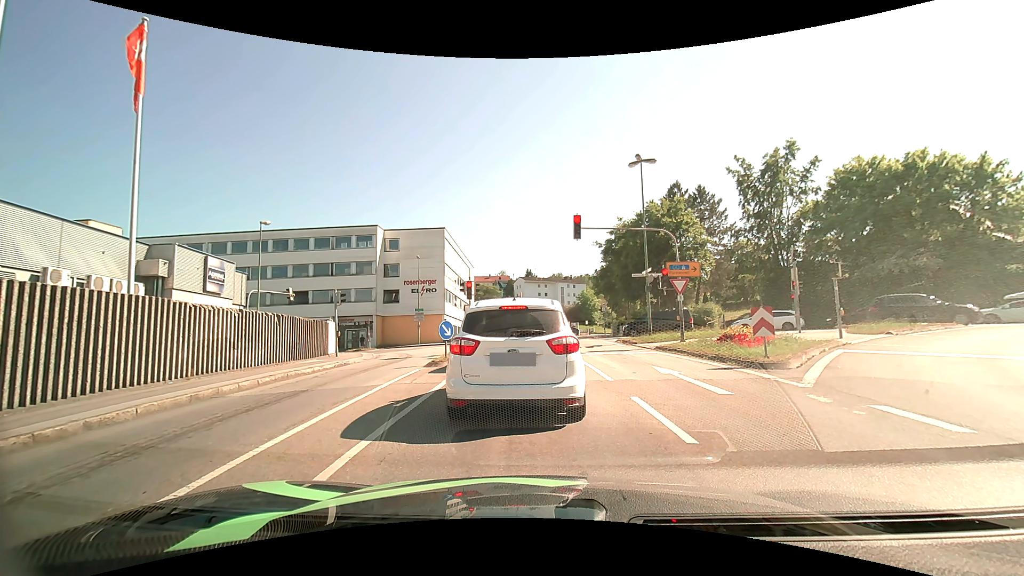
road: tertiary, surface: asphalt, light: Day
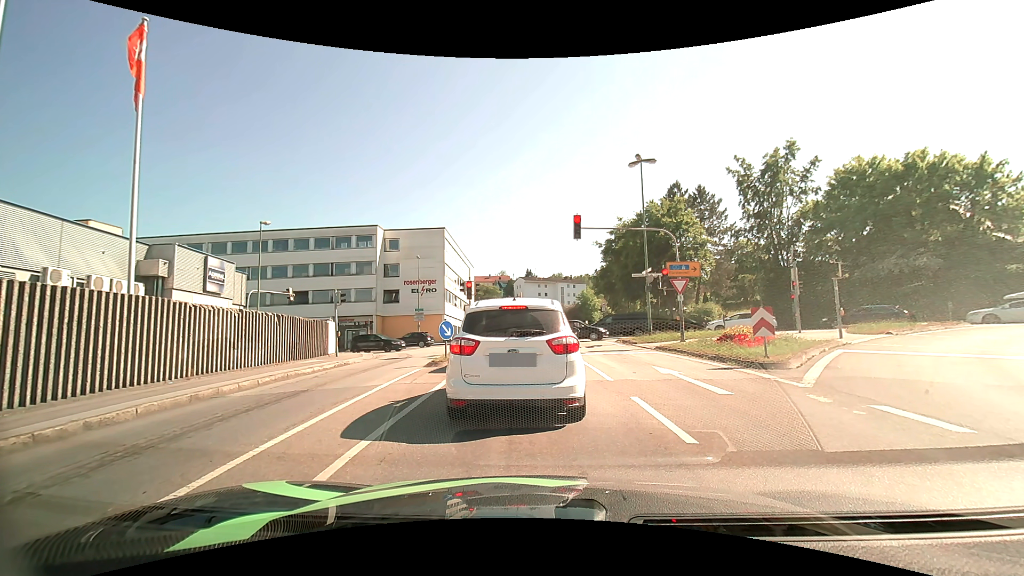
(0.0, 0.0) m; 0°
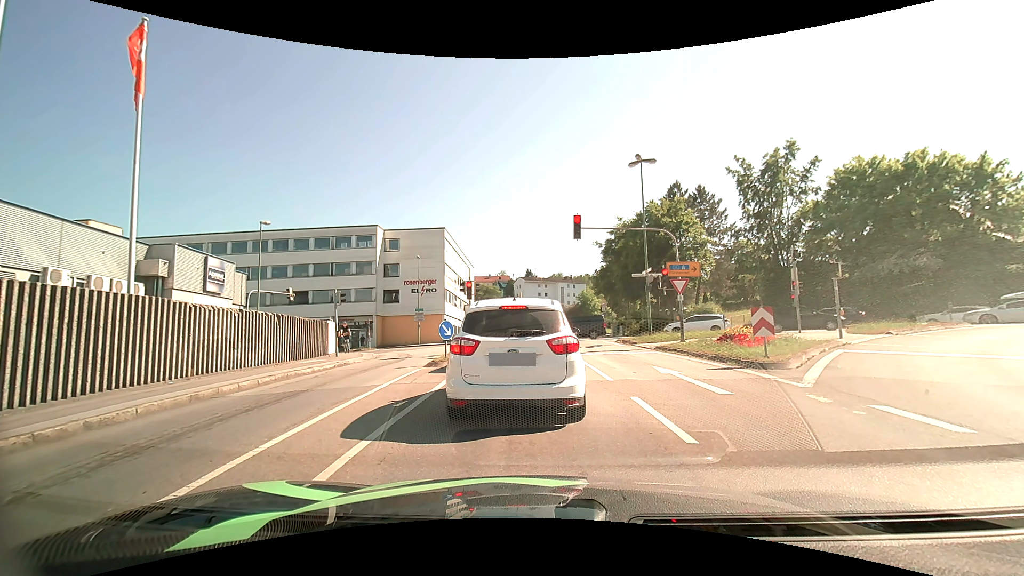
(0.0, 0.0) m; 0°
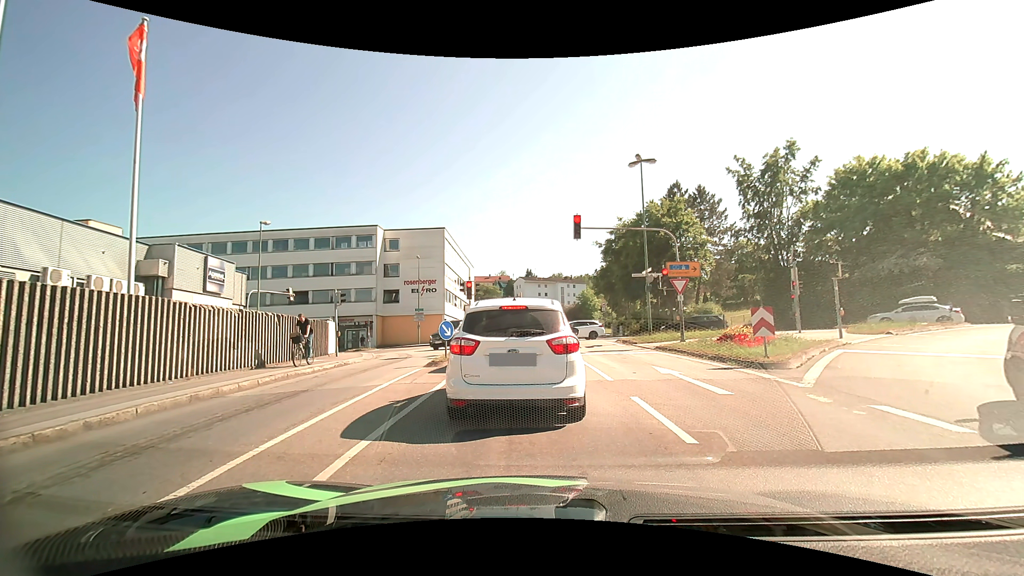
(0.0, 0.0) m; 0°
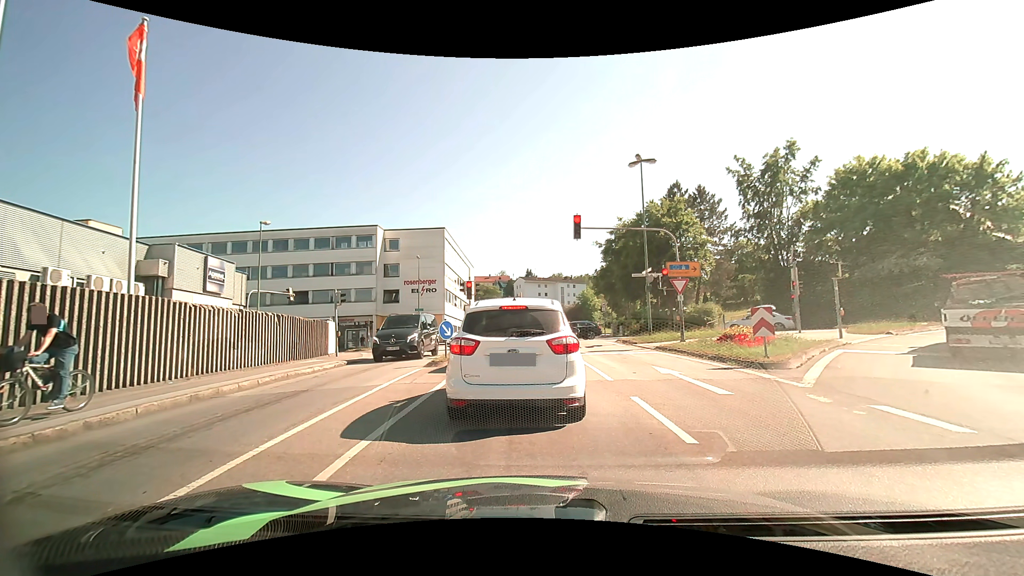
(0.0, 0.0) m; 0°
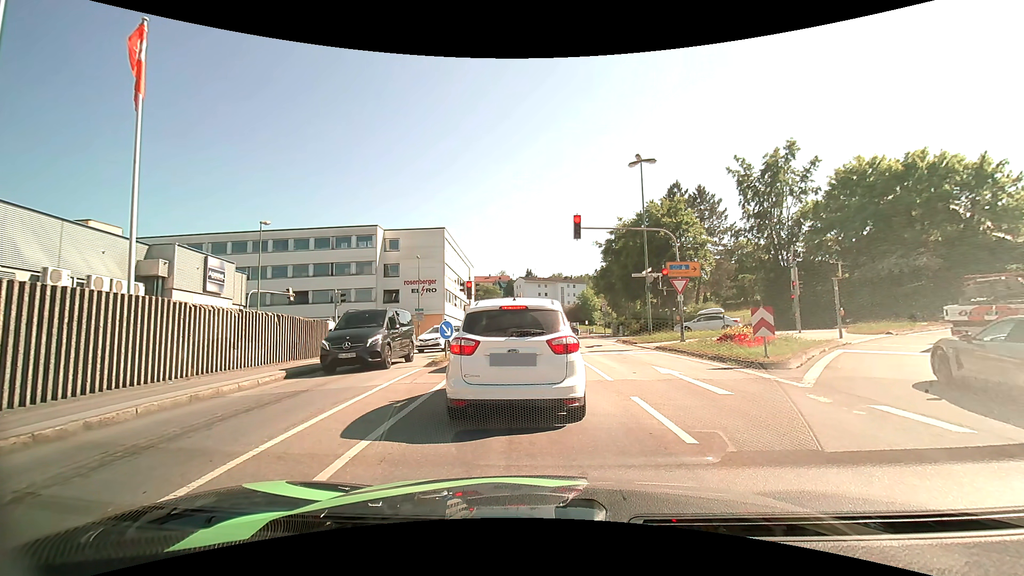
(0.0, 0.0) m; 0°
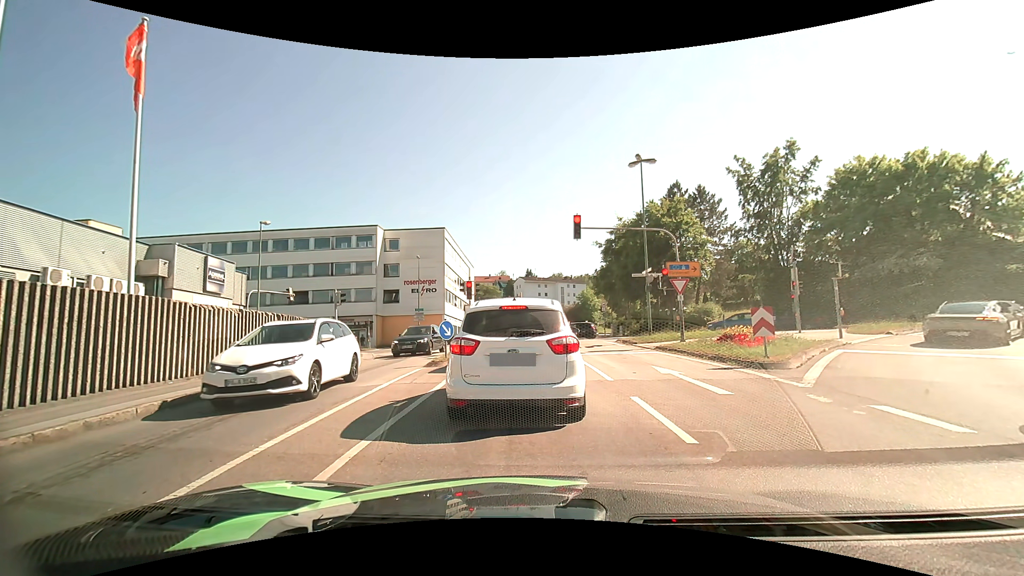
(0.0, 0.0) m; 0°
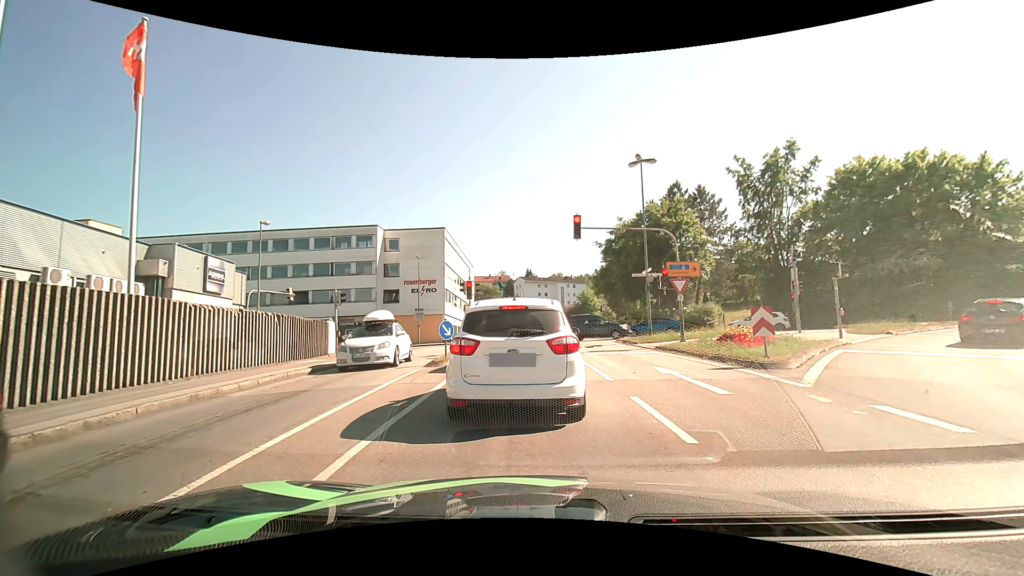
(0.0, 0.0) m; 0°
(0, +10) (0, +20) (-1, +30) (-3, +40) (-9, +48) (-18, +52) (-28, +53) (-38, +52) (-48, +52) (-58, +52) m
